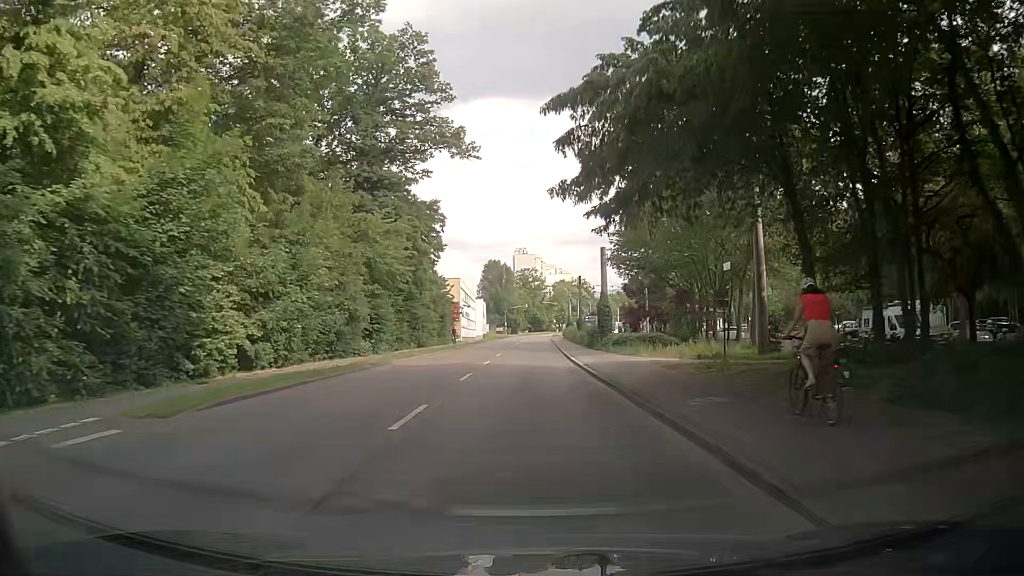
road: secondary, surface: asphalt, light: Day
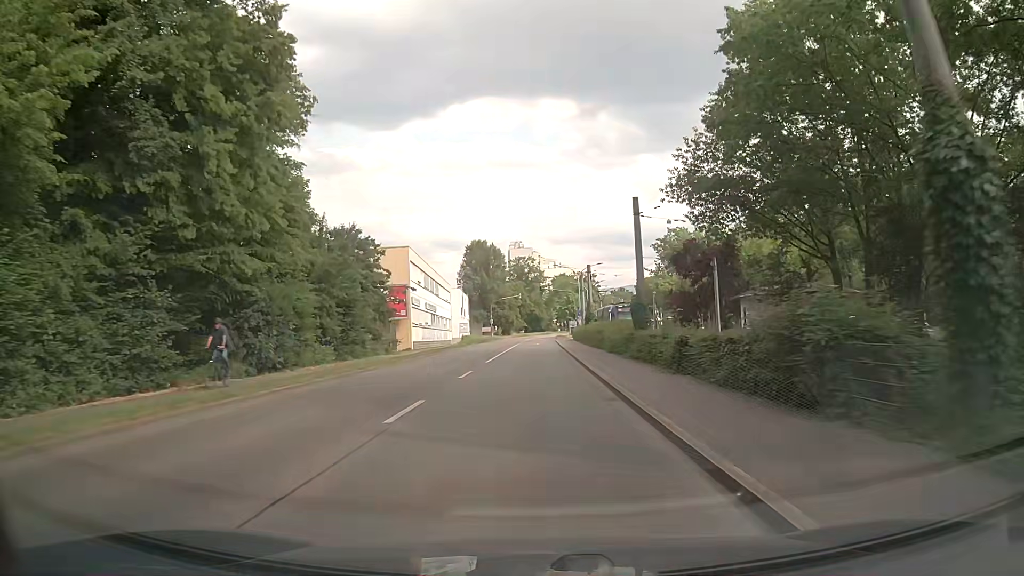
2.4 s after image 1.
(+0.2, +35.7) m; 0°
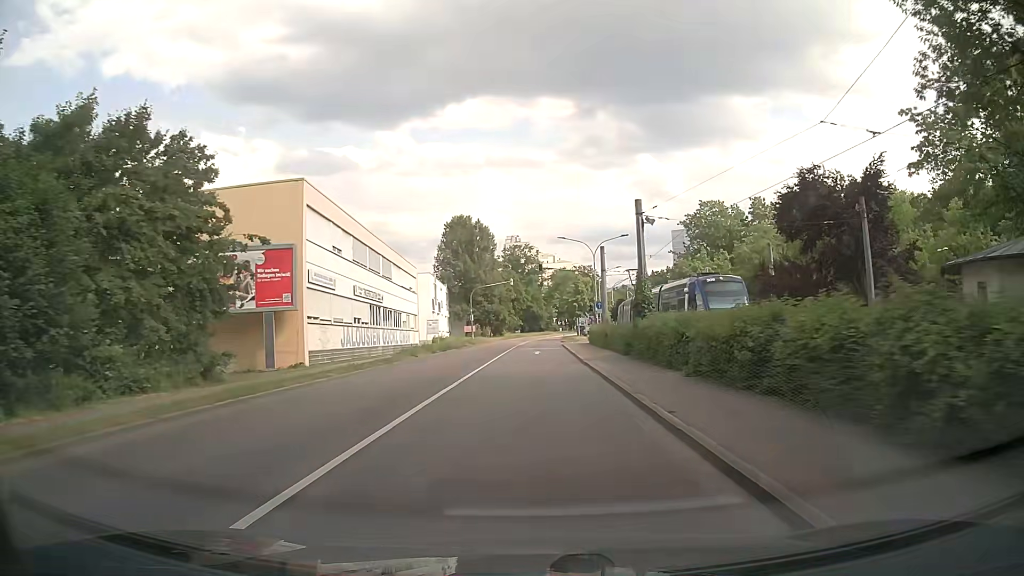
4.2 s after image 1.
(+0.2, +26.2) m; +1°
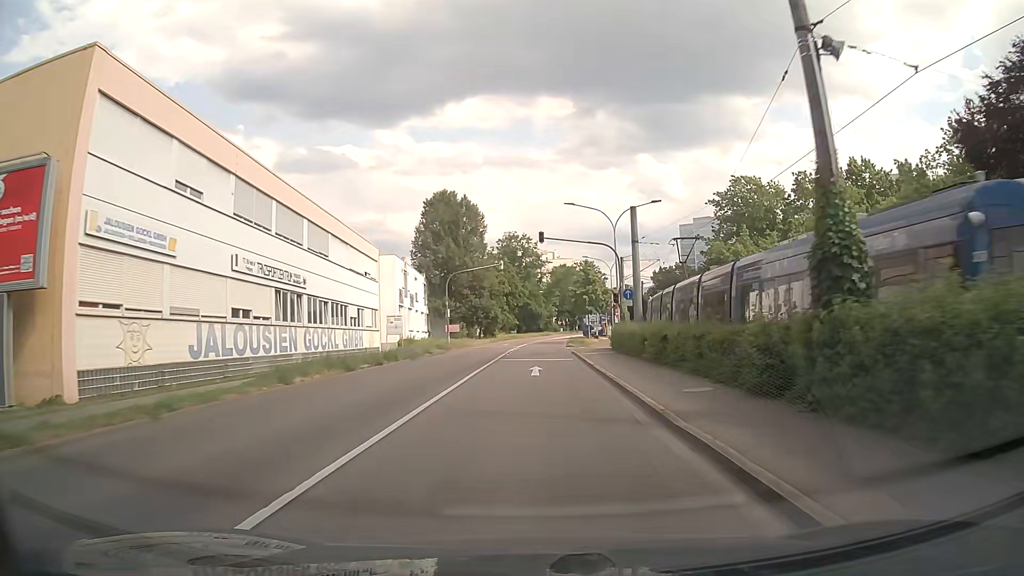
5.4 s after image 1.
(0.0, +17.2) m; 0°
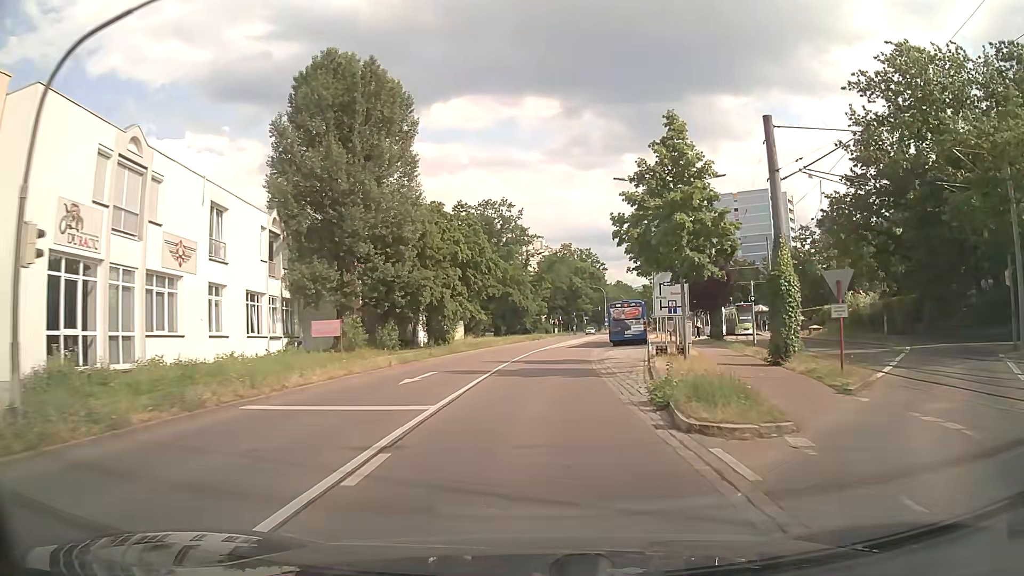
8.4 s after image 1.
(+0.3, +42.1) m; +1°
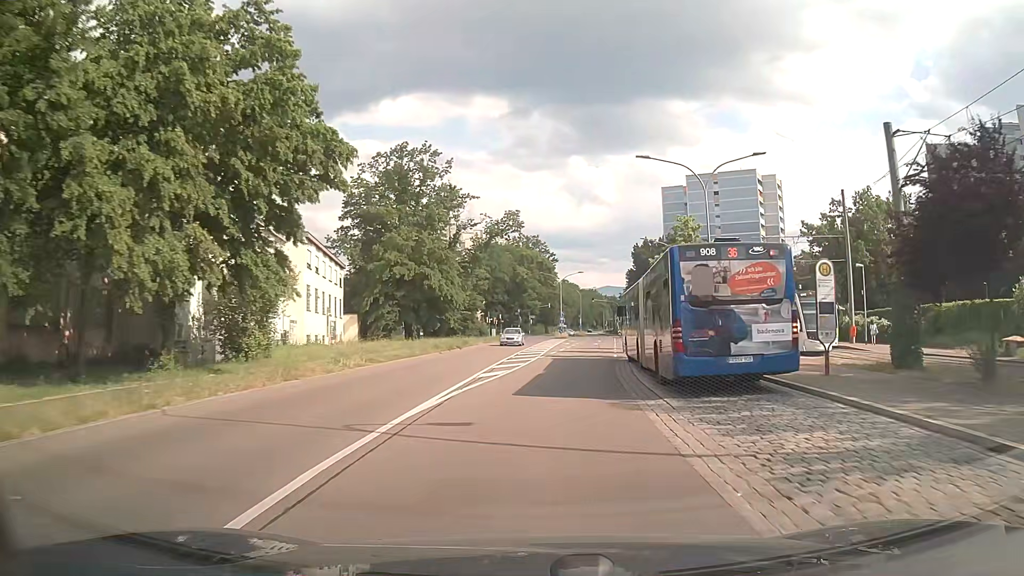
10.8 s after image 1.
(+1.2, +32.8) m; +5°
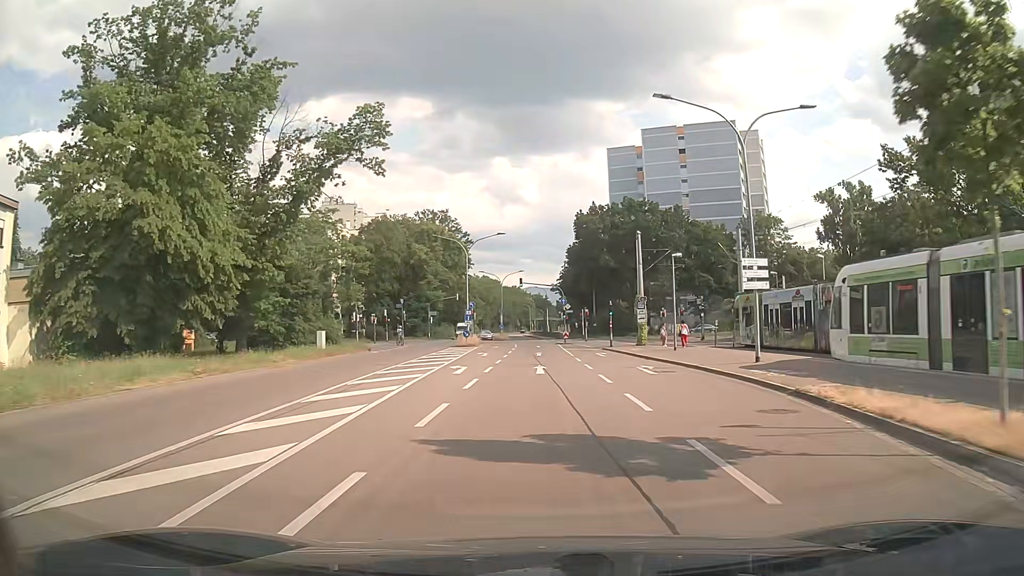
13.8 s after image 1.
(+2.7, +40.0) m; +6°
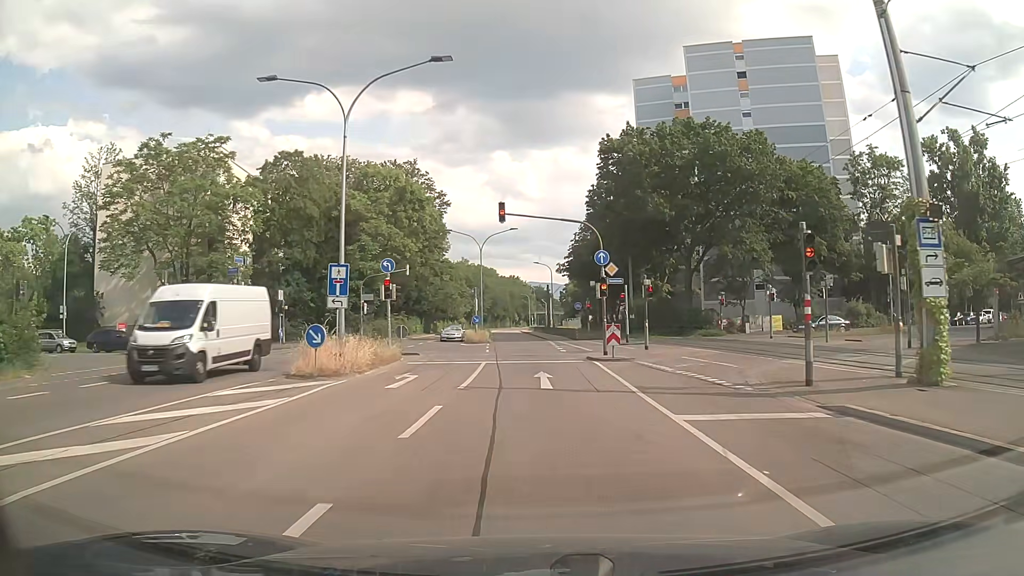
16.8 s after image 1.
(+0.4, +37.2) m; 0°
